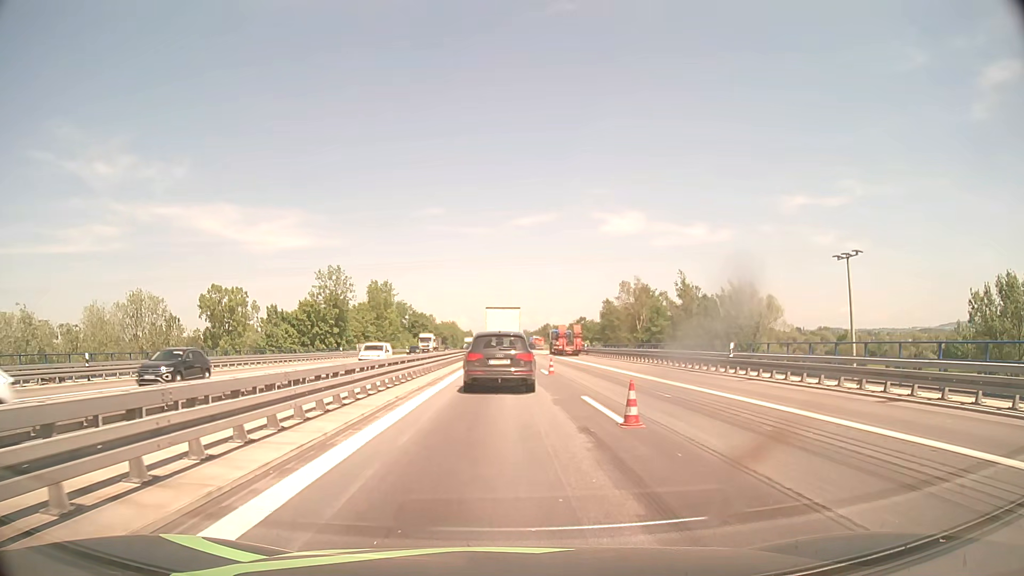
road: motorway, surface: asphalt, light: Day
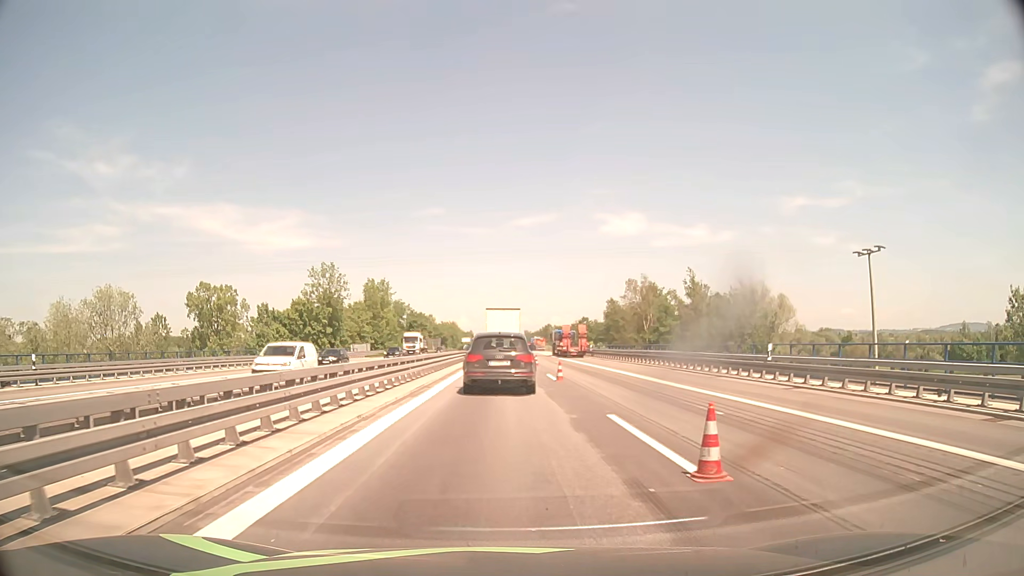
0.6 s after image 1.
(0.0, +4.2) m; 0°
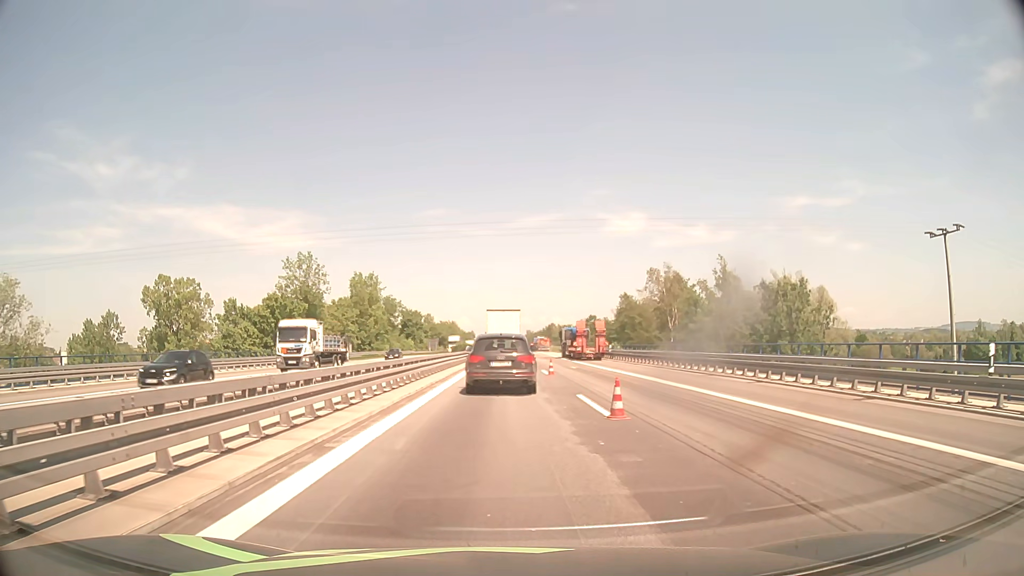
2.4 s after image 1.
(0.0, +12.6) m; 0°
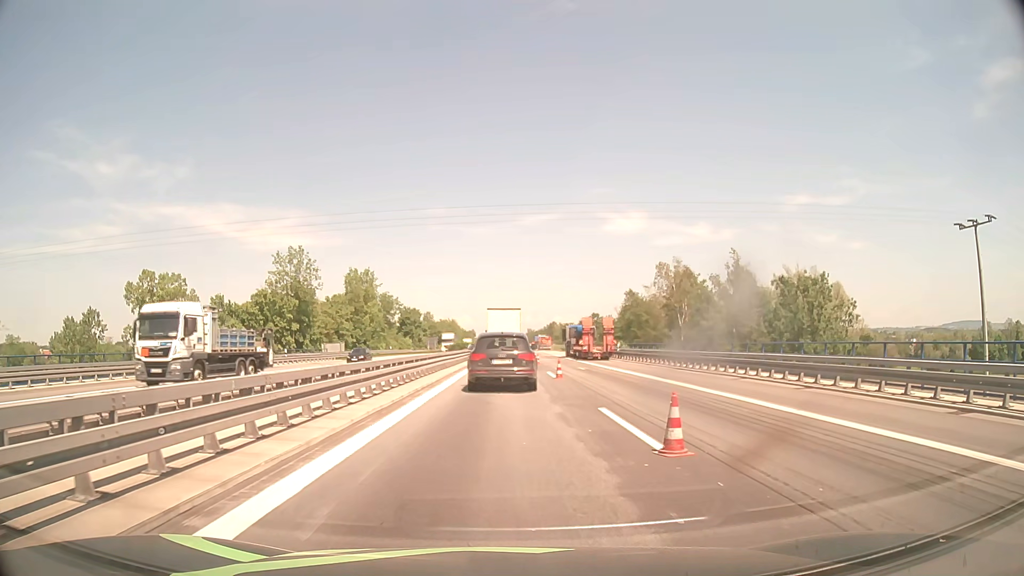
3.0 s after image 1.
(0.0, +4.2) m; 0°
(0, +10) (0, +20) (0, +30) (0, +40) (0, +50) (0, +60) (0, +70) (0, +80) (0, +90) (0, +100) m
